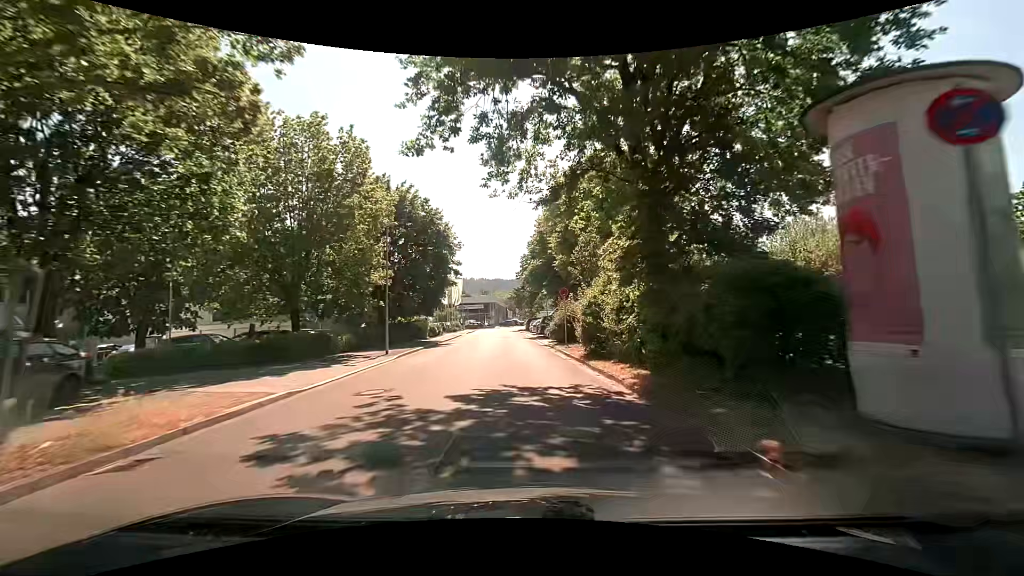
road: unclassified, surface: asphalt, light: Day
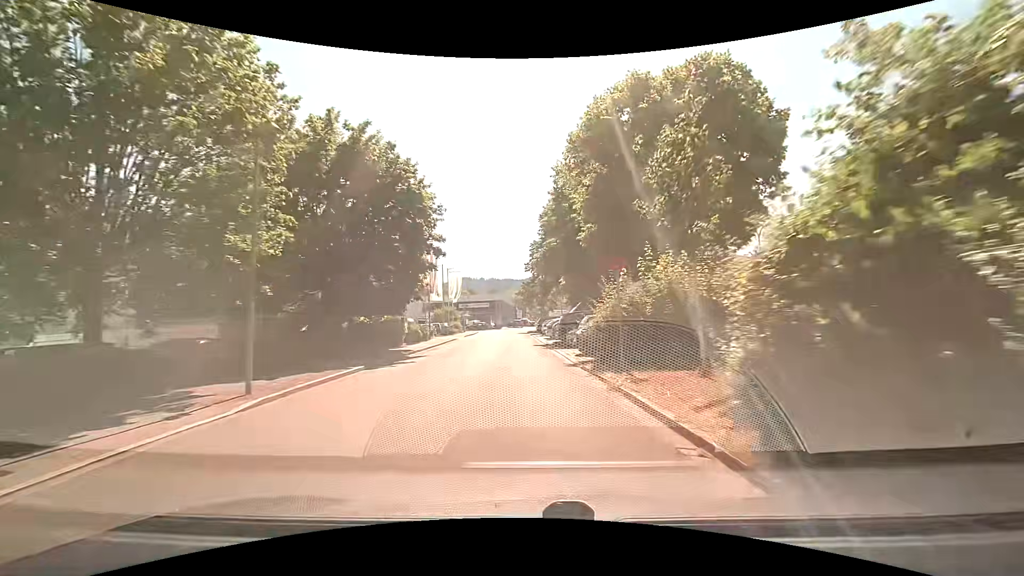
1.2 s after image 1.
(0.0, +12.2) m; -1°
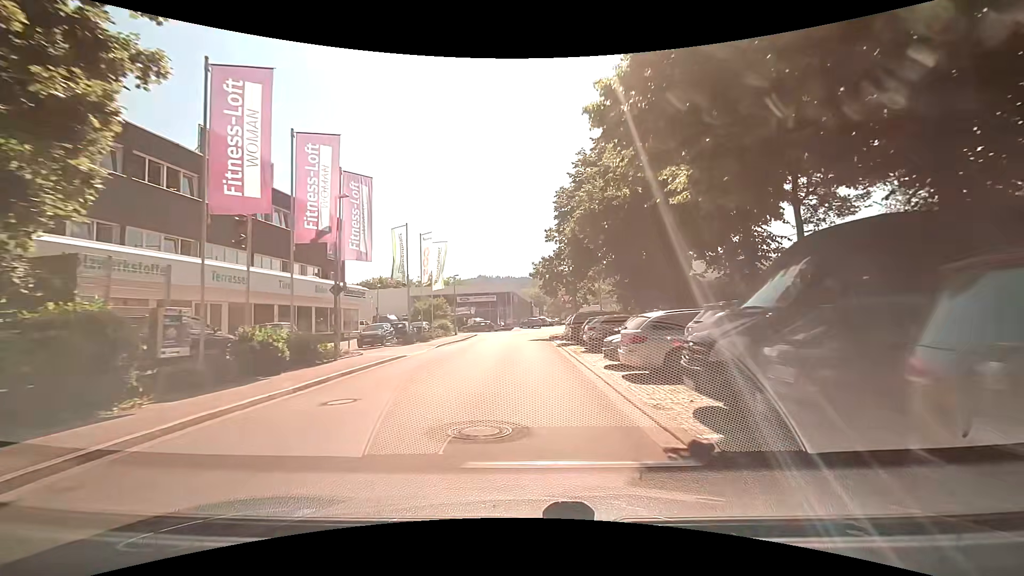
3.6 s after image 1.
(-0.4, +24.1) m; -2°
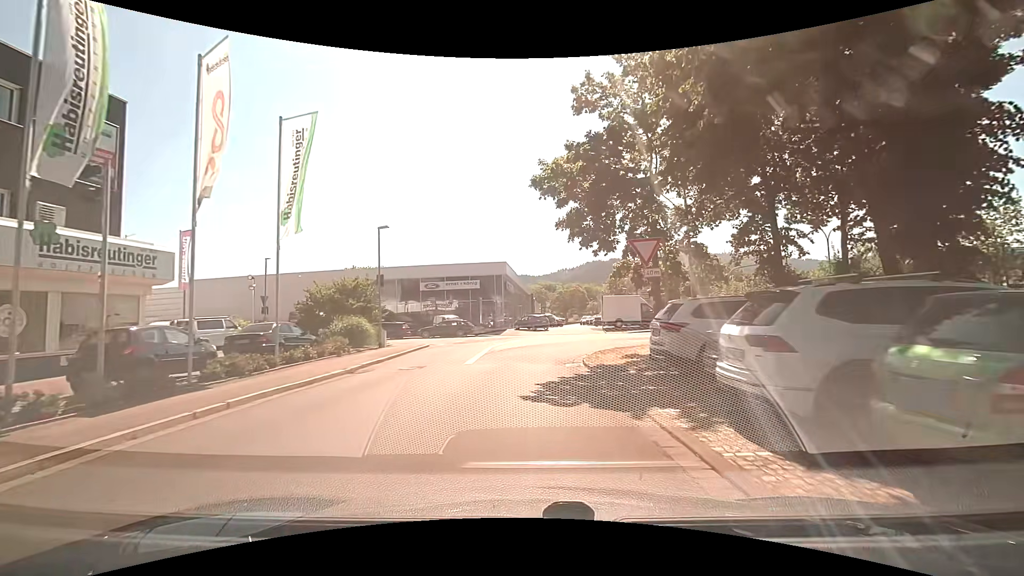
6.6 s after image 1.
(0.0, +25.8) m; 0°
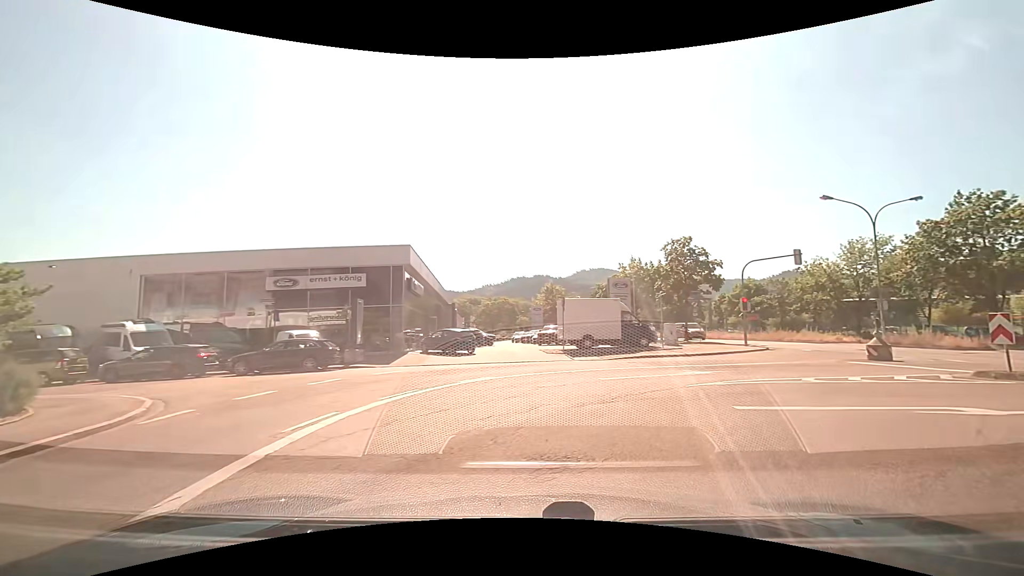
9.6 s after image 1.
(+0.5, +17.6) m; +8°
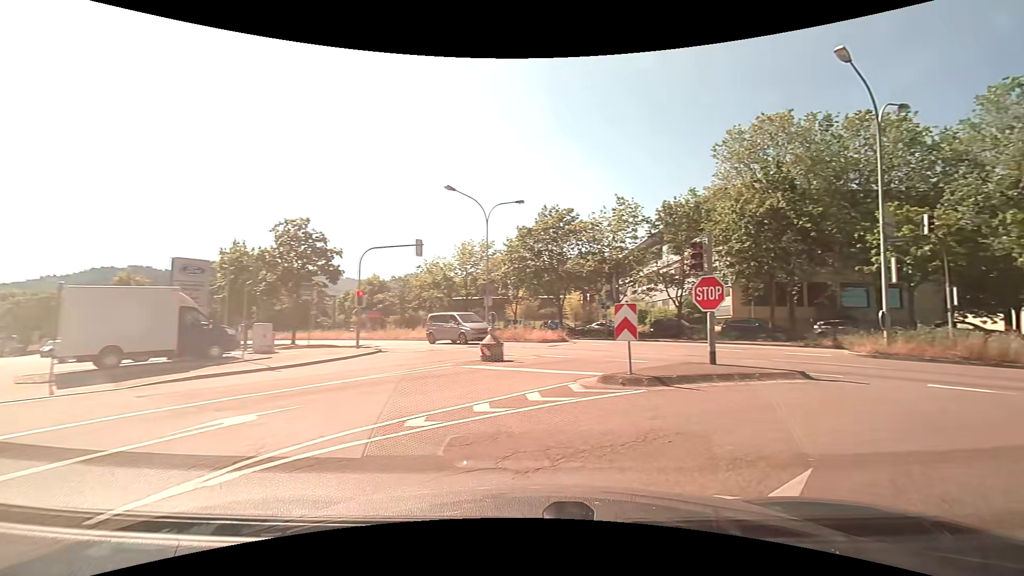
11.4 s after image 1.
(+2.5, +6.6) m; +42°
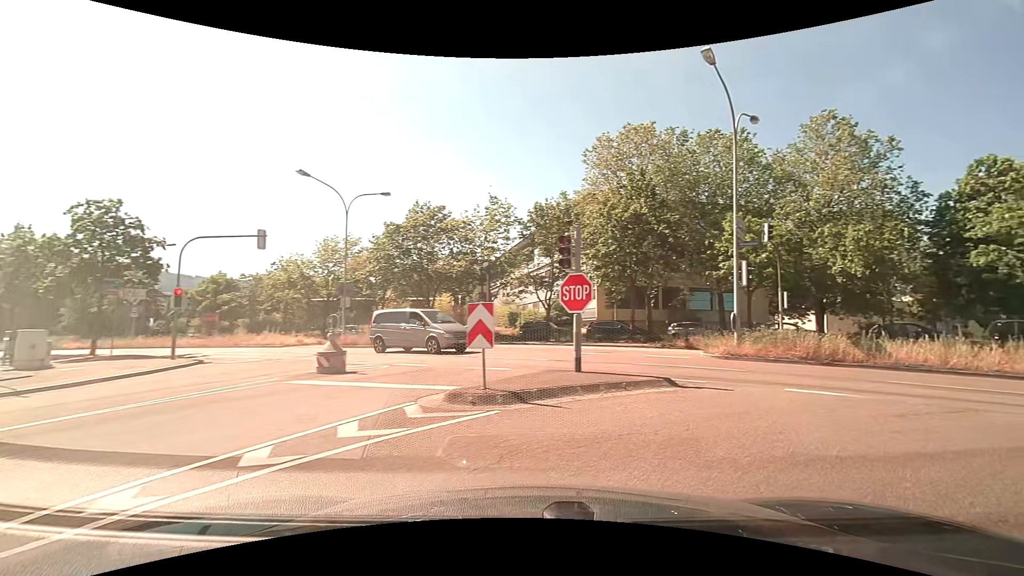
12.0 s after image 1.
(+0.3, +2.0) m; +15°
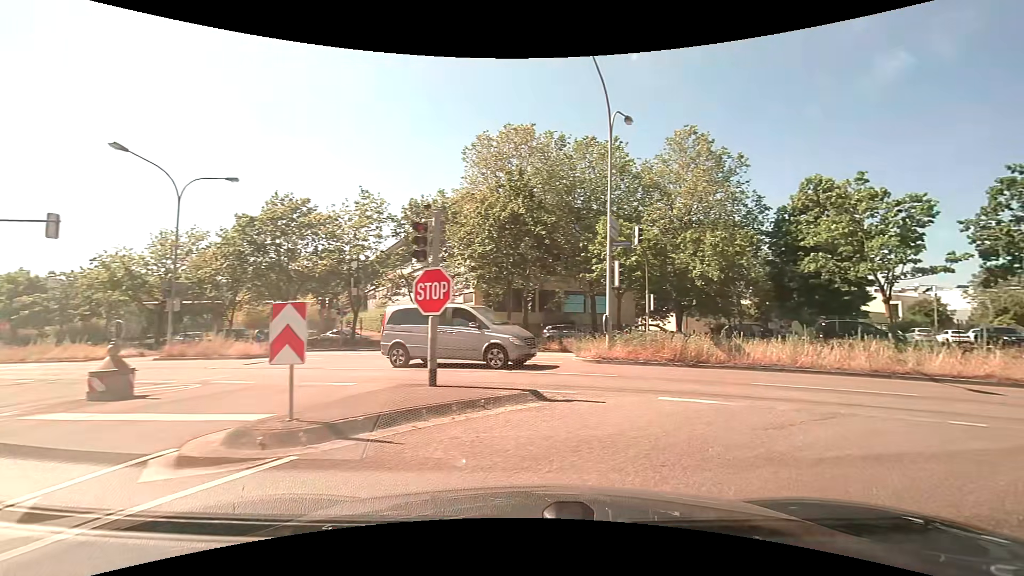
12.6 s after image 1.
(+0.2, +1.9) m; +12°
